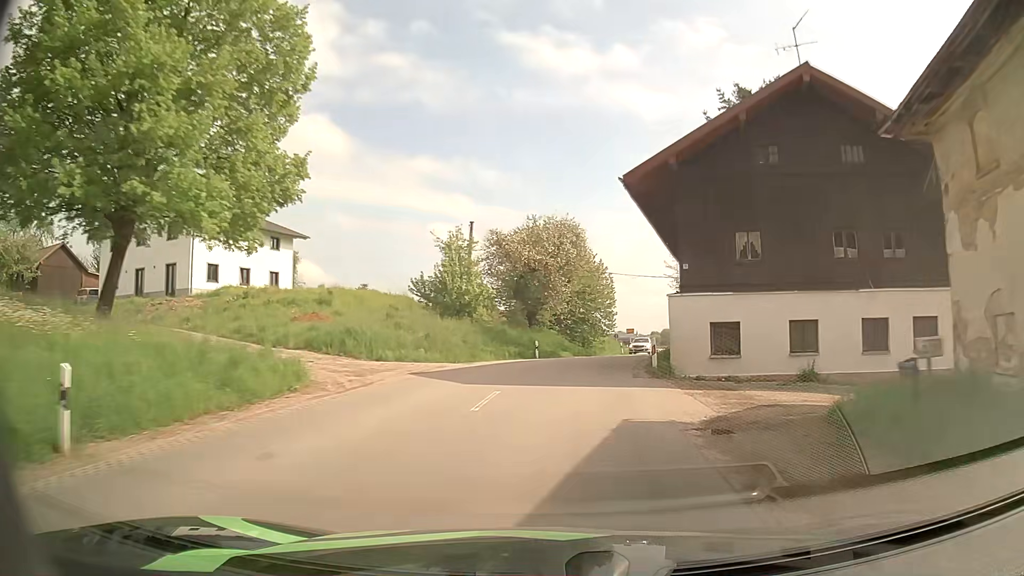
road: secondary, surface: asphalt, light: Day
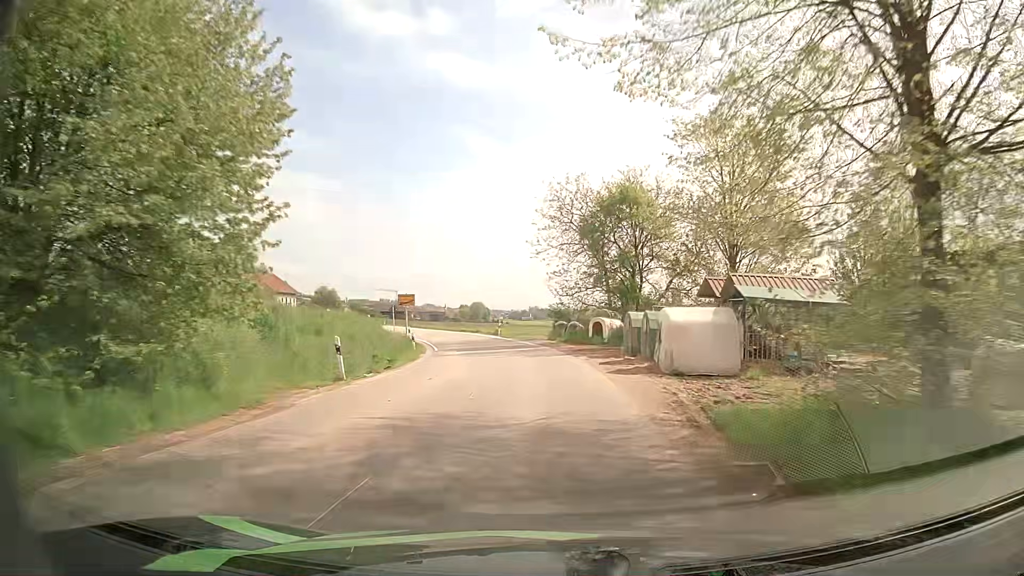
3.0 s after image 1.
(+6.6, +42.9) m; +17°
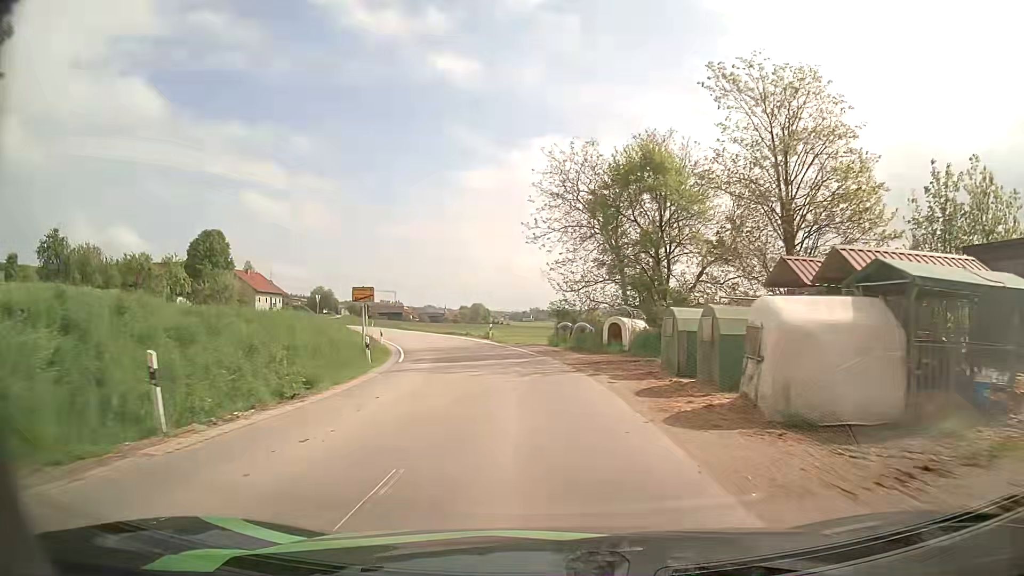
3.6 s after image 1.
(0.0, +8.7) m; 0°
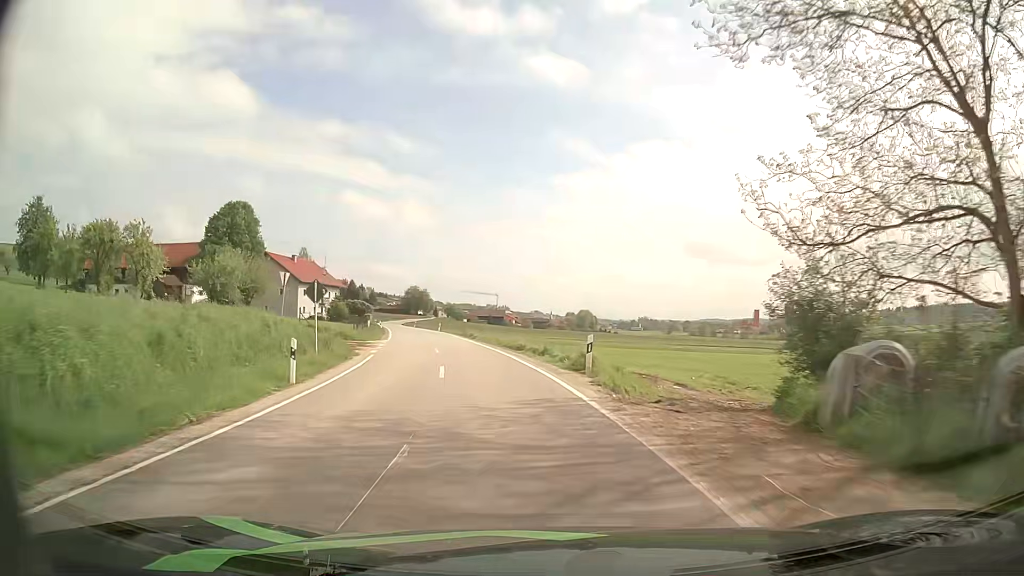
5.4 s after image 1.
(-1.9, +26.4) m; -9°
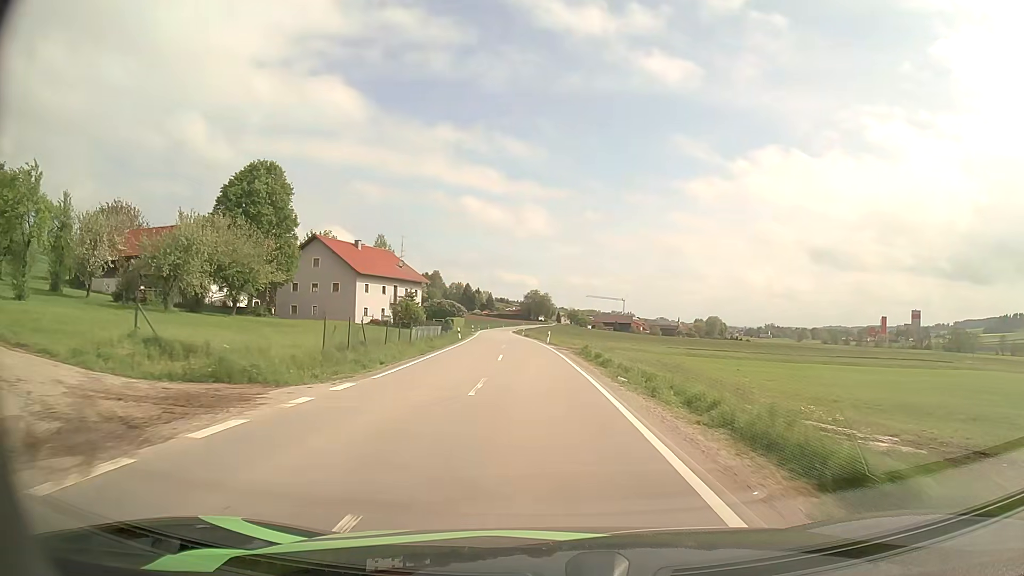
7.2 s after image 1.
(-3.0, +27.6) m; -11°
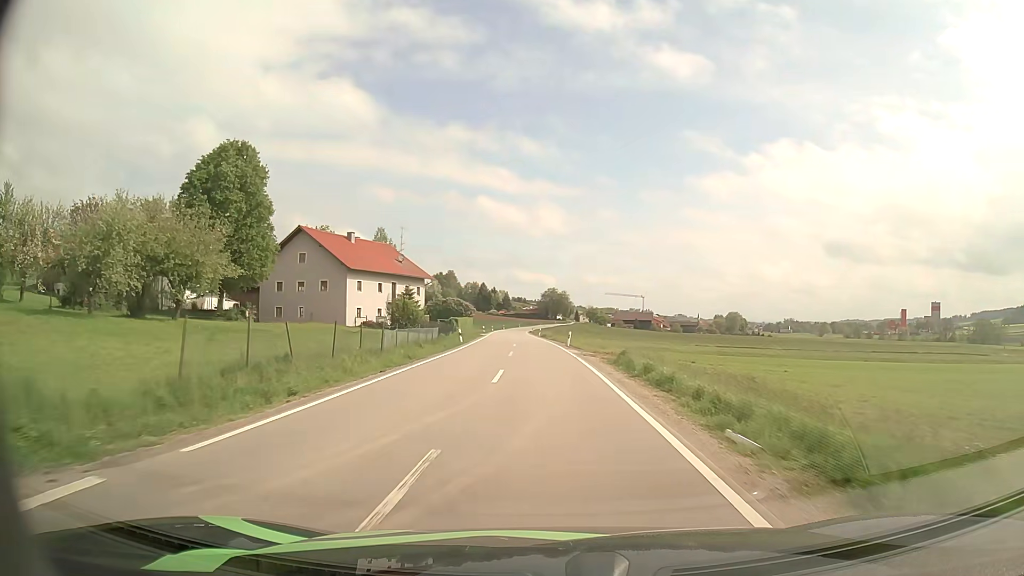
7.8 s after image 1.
(-0.1, +9.6) m; -2°
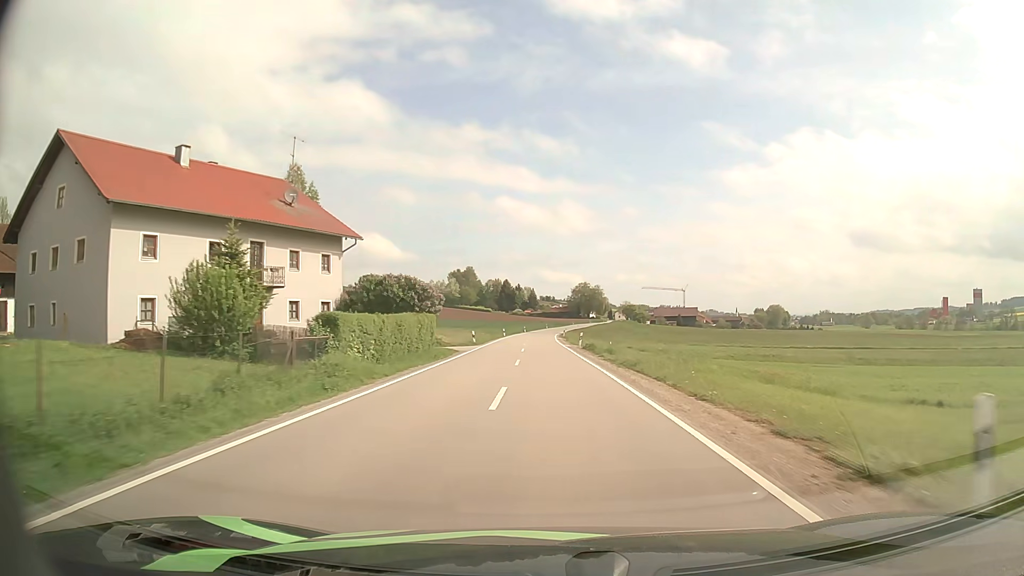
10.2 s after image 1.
(-1.2, +41.0) m; -2°
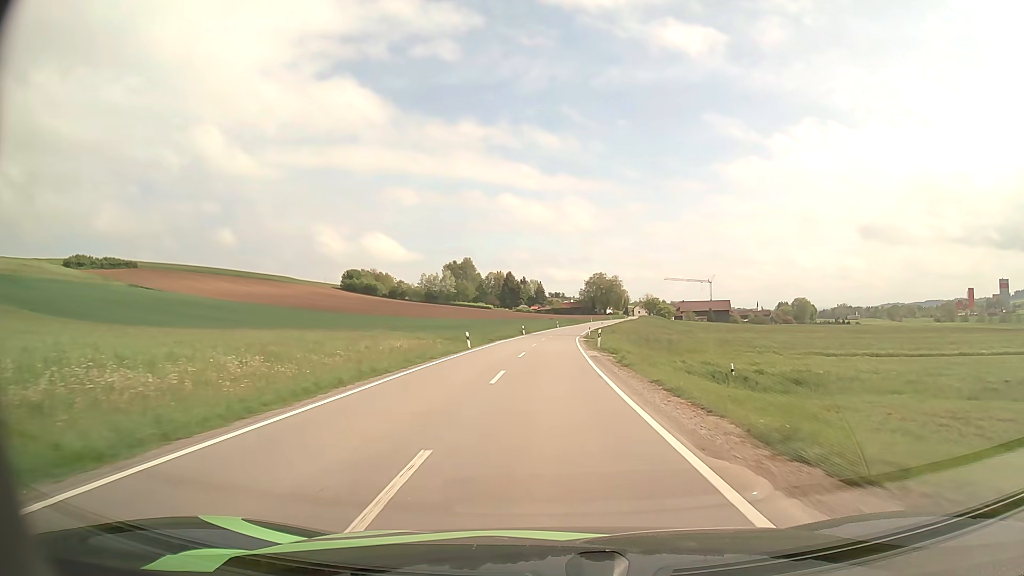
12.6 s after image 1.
(-0.5, +44.1) m; -1°
(0, +10) (0, +20) (0, +30) (0, +40) (+1, +50) (+1, +60) (+2, +70) (+2, +80) (+3, +90) (+5, +100) m
